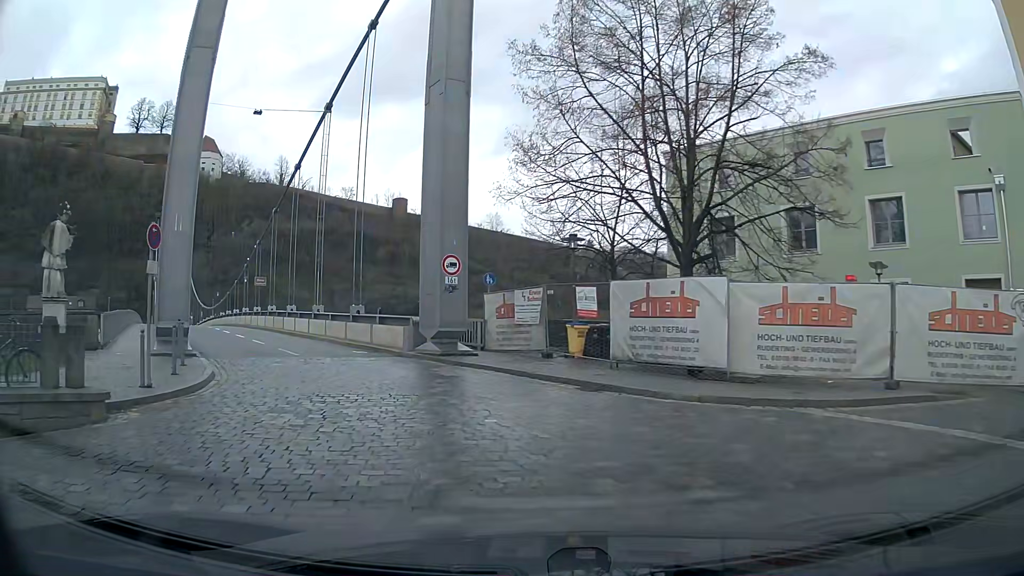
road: residential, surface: sett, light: Day
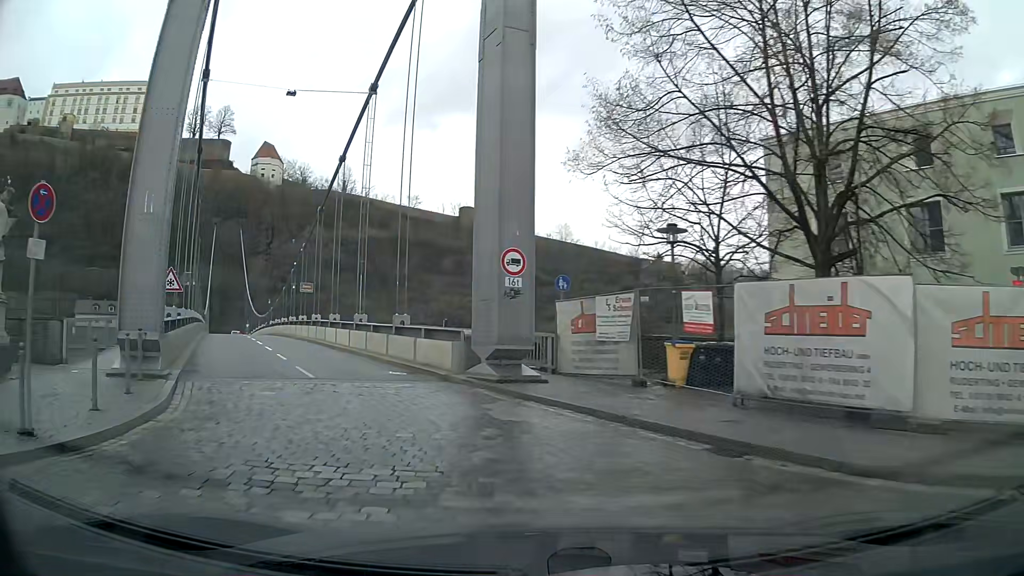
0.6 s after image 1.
(-0.2, +4.6) m; -6°
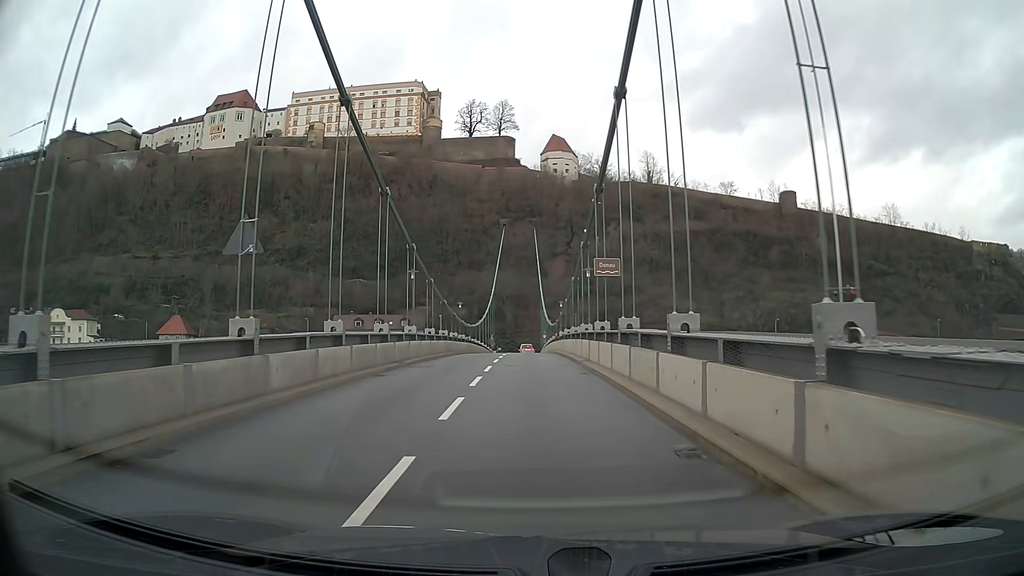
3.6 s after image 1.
(-6.0, +21.4) m; -23°
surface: asphalt
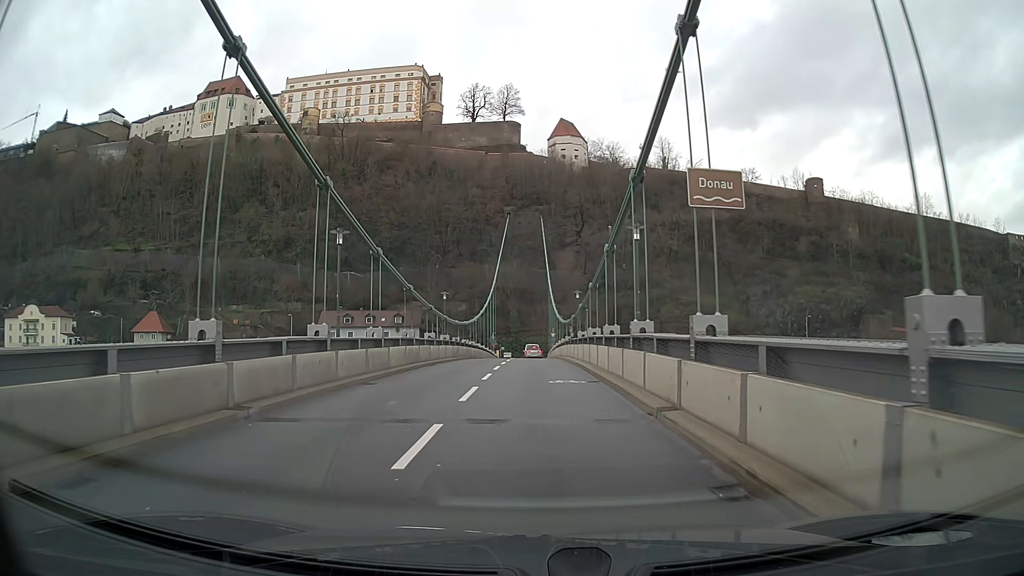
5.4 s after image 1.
(0.0, +13.7) m; -1°
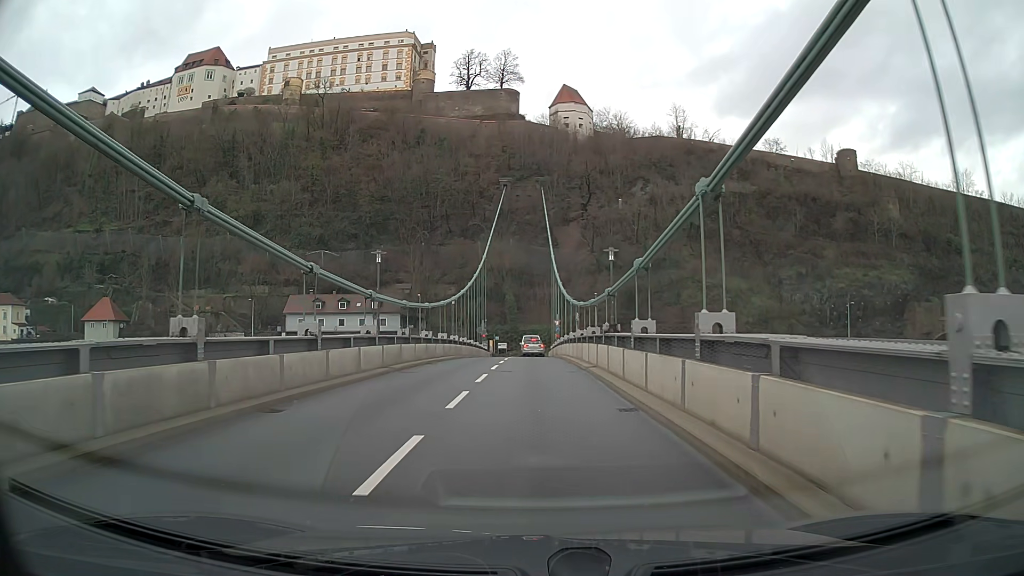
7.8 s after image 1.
(0.0, +18.7) m; 0°
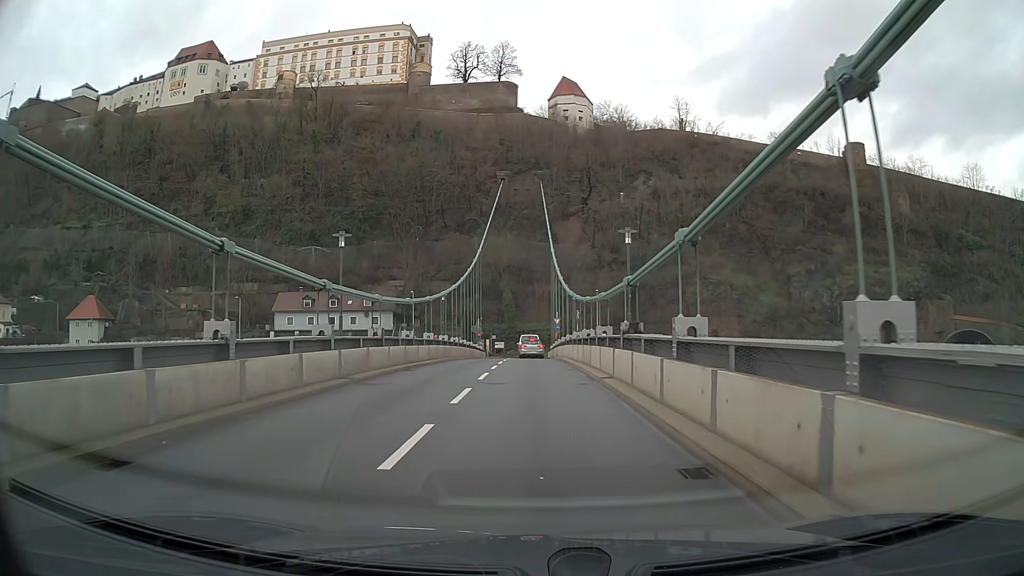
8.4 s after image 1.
(0.0, +4.7) m; 0°
(0, +10) (0, +20) (0, +30) (0, +40) (0, +50) (0, +60) (-1, +70) (0, +80) (+8, +85) (+18, +85) m
